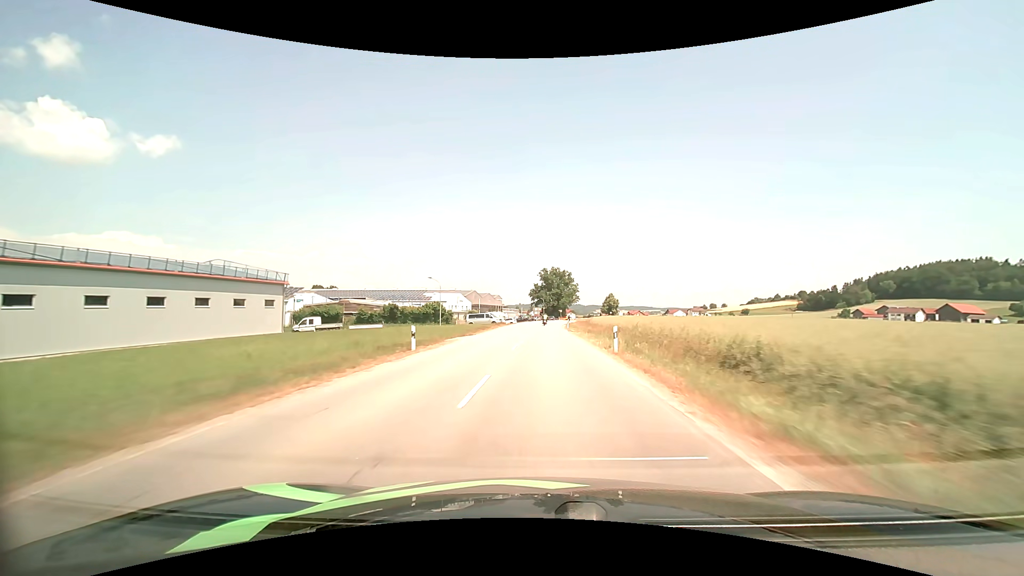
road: secondary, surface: asphalt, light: Day
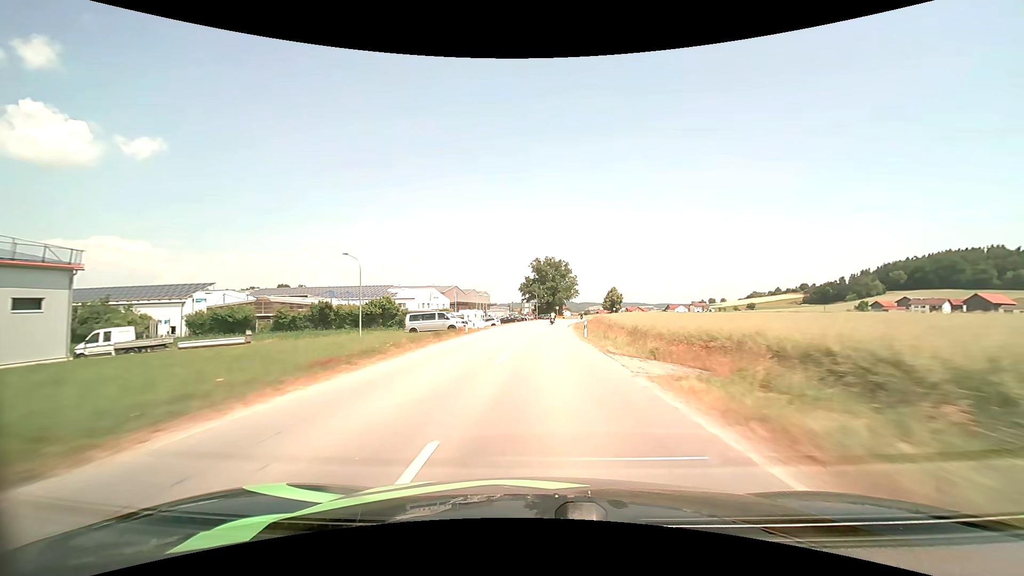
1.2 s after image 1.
(+0.2, +29.7) m; +1°
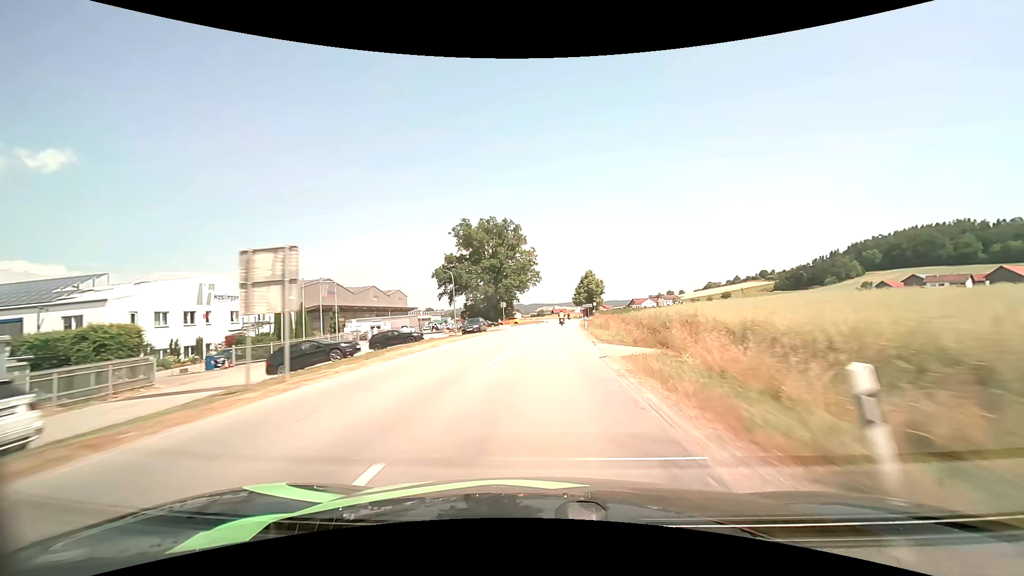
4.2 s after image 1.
(+2.7, +72.6) m; +6°
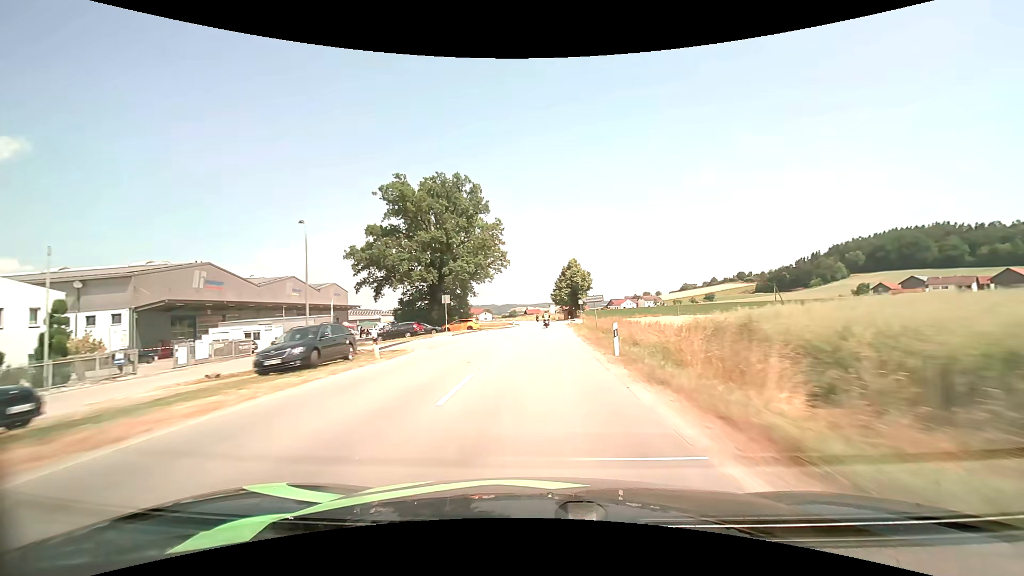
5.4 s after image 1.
(+0.8, +29.0) m; +3°
(0, +10) (0, +20) (0, +30) (+1, +40) (+1, +50) (+1, +60) (+1, +70) (+1, +80) (+1, +90) (+1, +100) m
